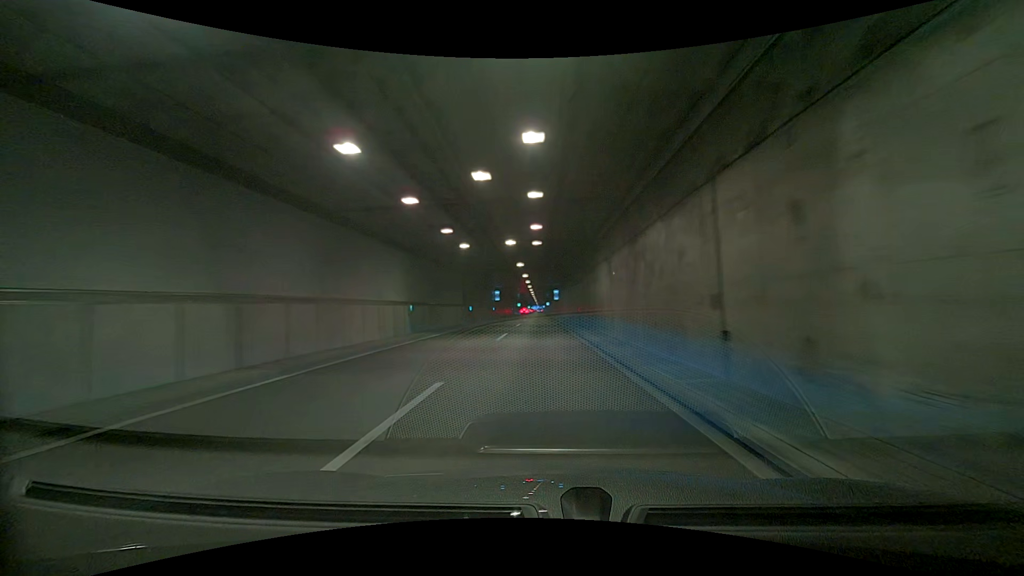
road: trunk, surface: asphalt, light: Day
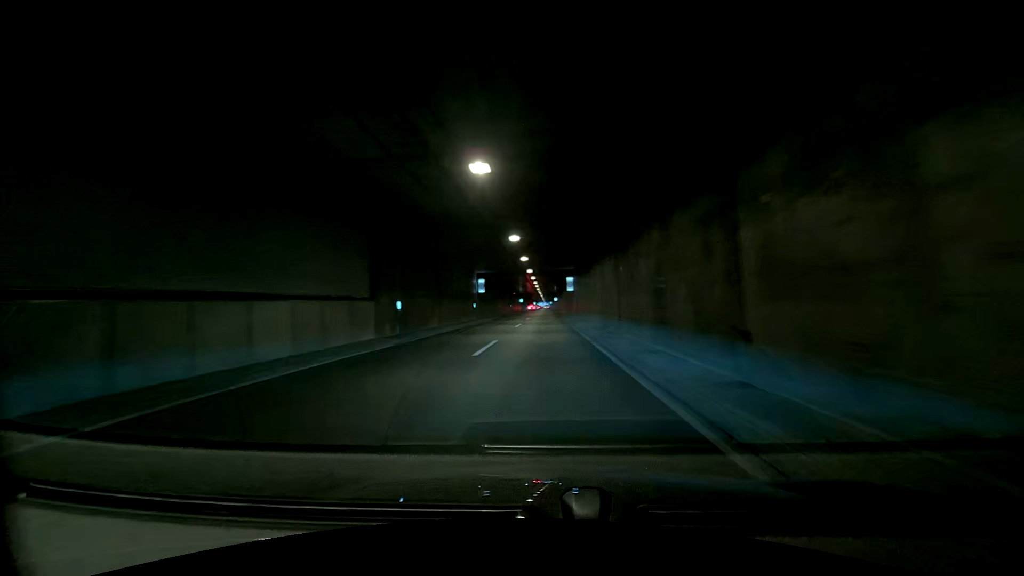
(0.0, +25.9) m; 0°
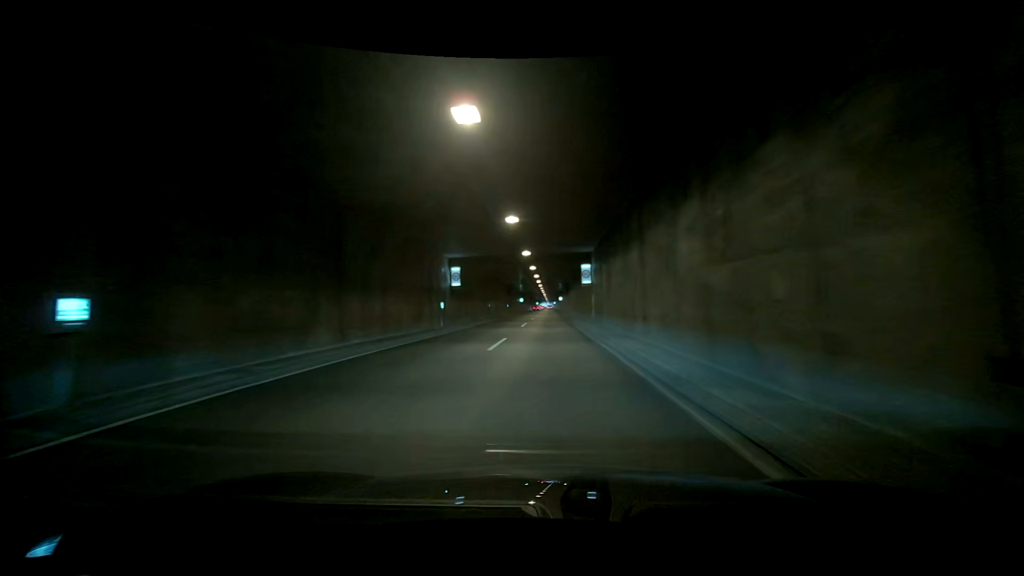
(0.0, +16.5) m; 0°
